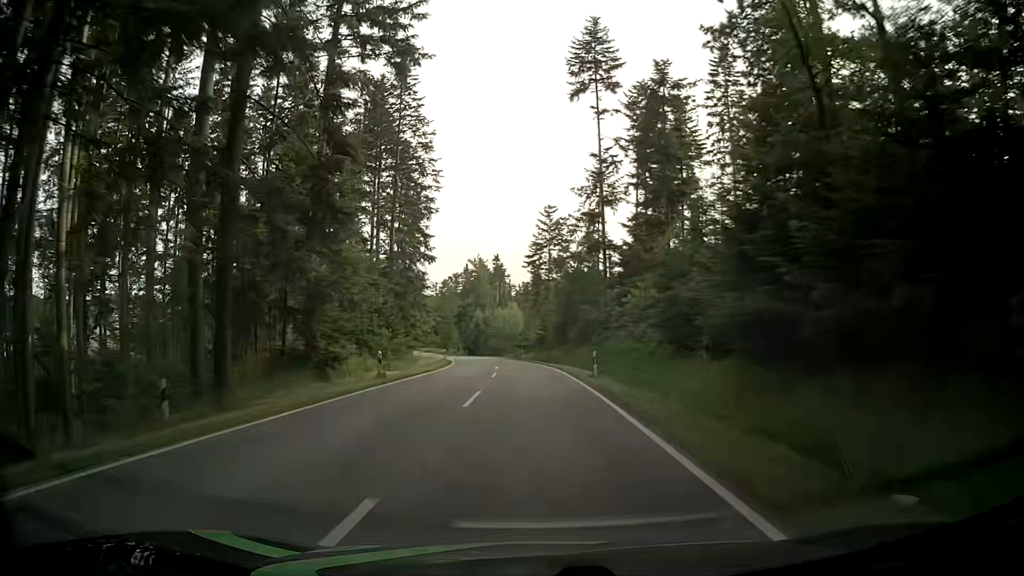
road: tertiary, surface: asphalt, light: Day
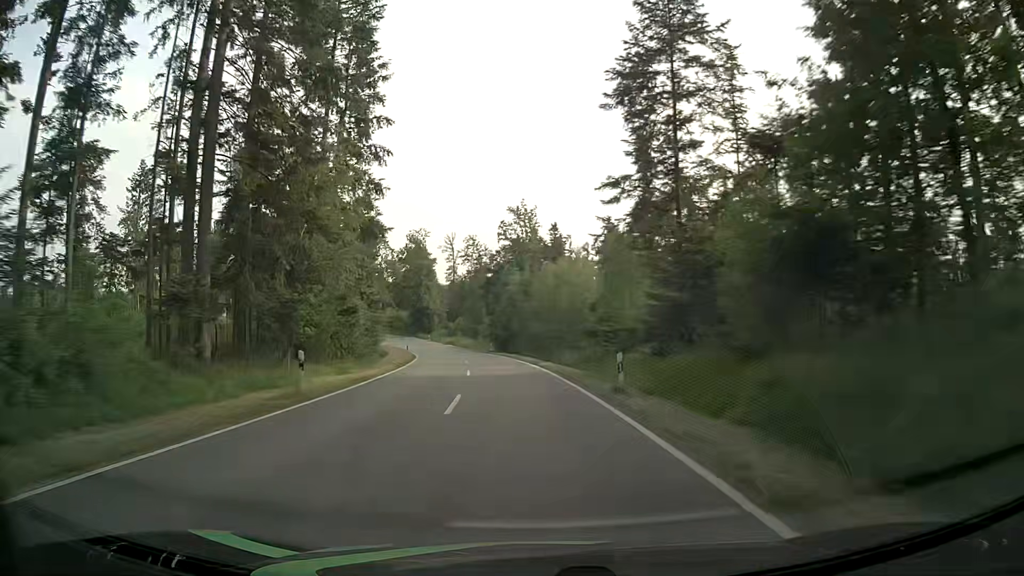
(-2.0, +49.5) m; -6°
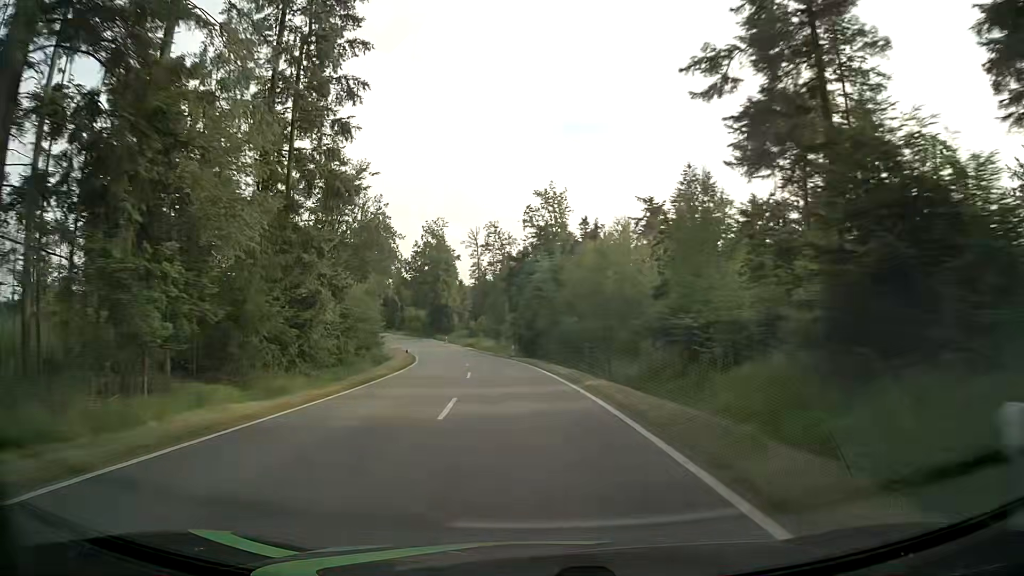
(-0.2, +12.5) m; -2°
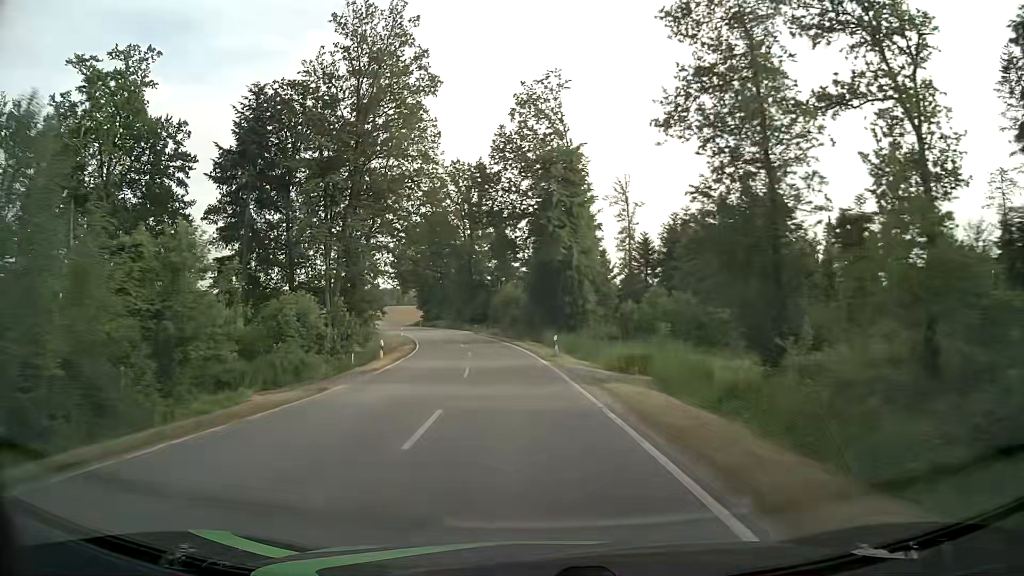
(-7.2, +63.1) m; -13°
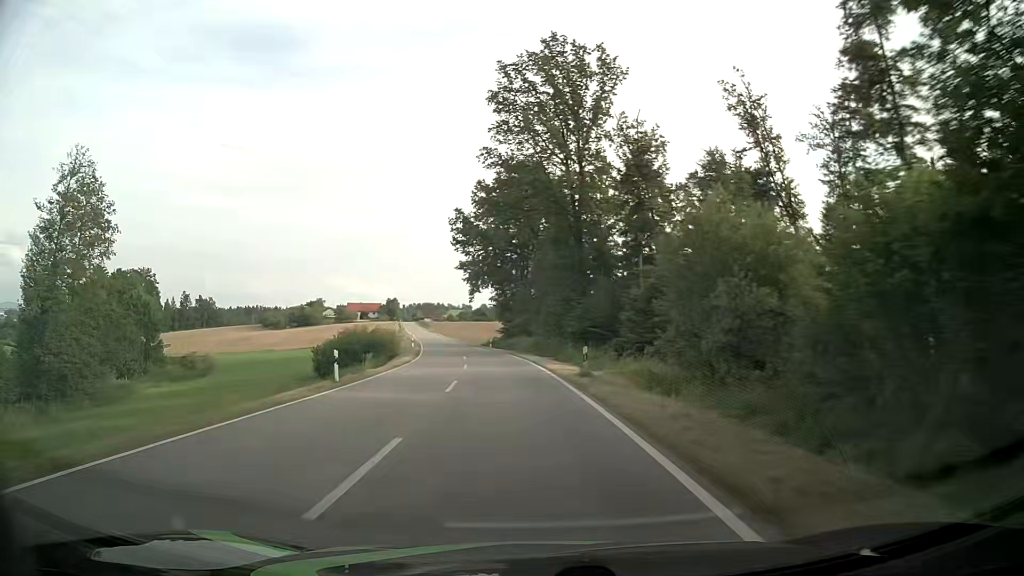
(-4.0, +50.7) m; -9°
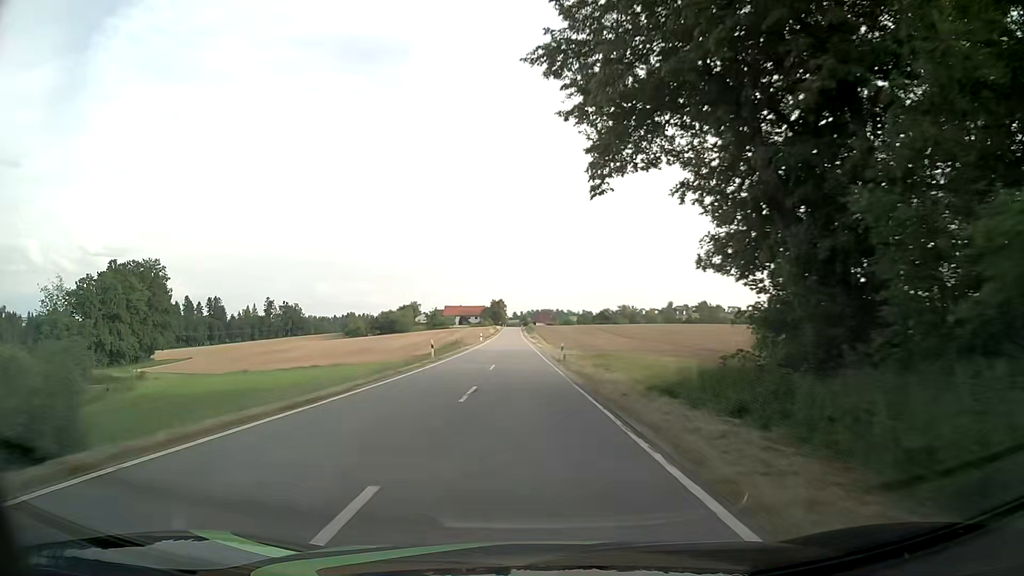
(-6.3, +62.7) m; -10°
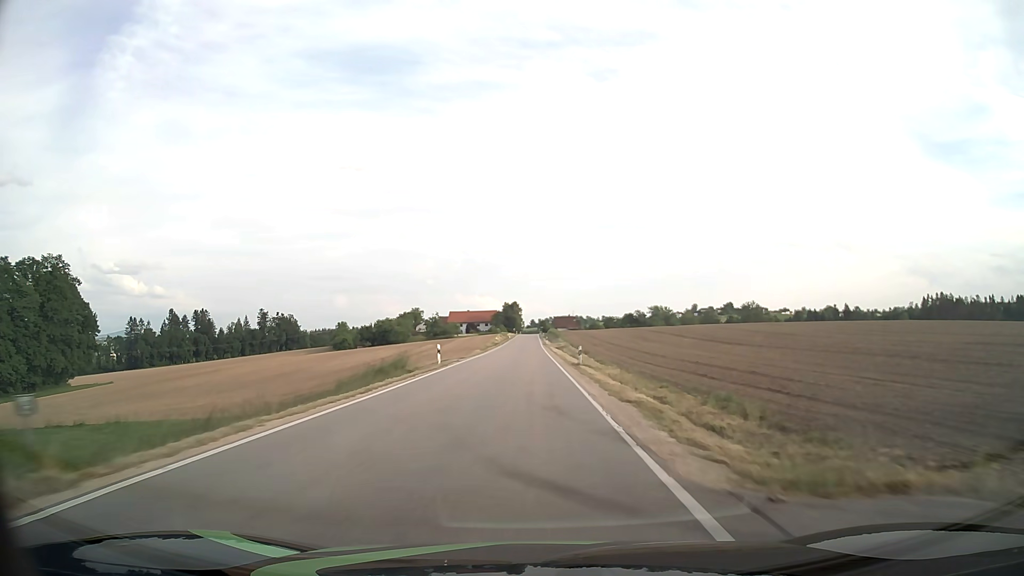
(-1.3, +50.3) m; -2°
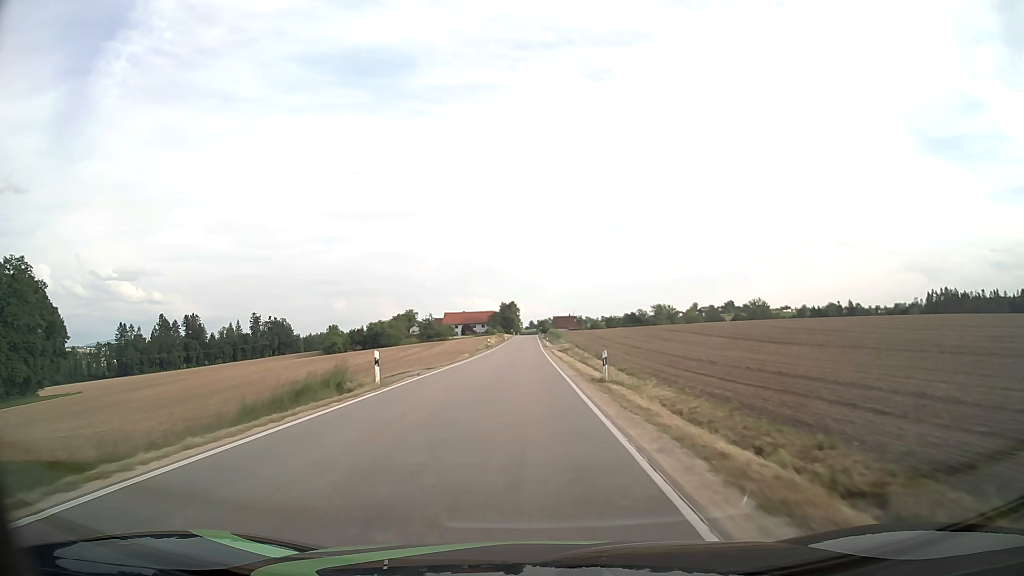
(0.0, +12.5) m; 0°
(0, +10) (0, +20) (0, +30) (-1, +40) (-1, +50) (-1, +60) (-1, +70) (-1, +80) (-1, +90) (-1, +100) m
